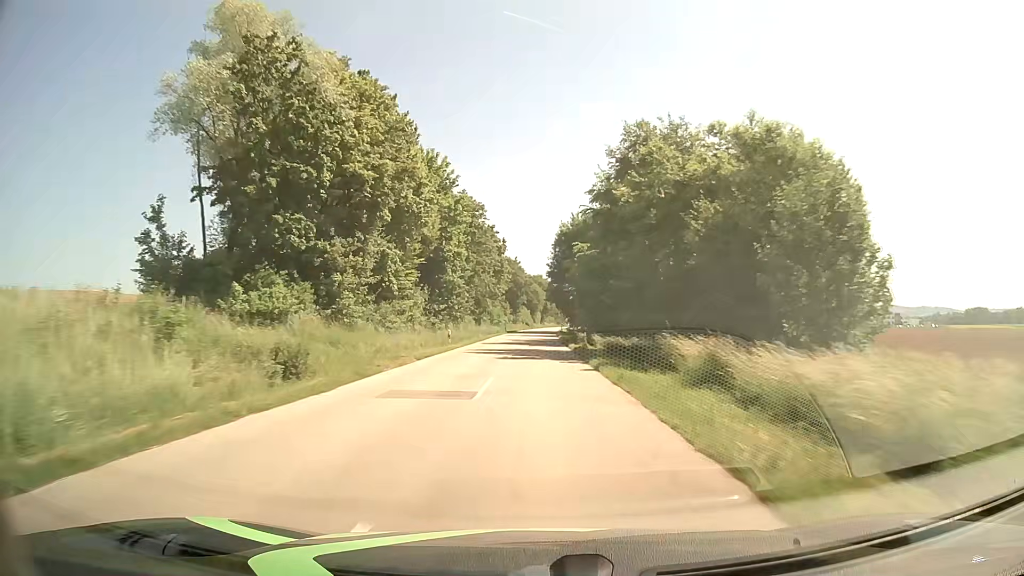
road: secondary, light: Day
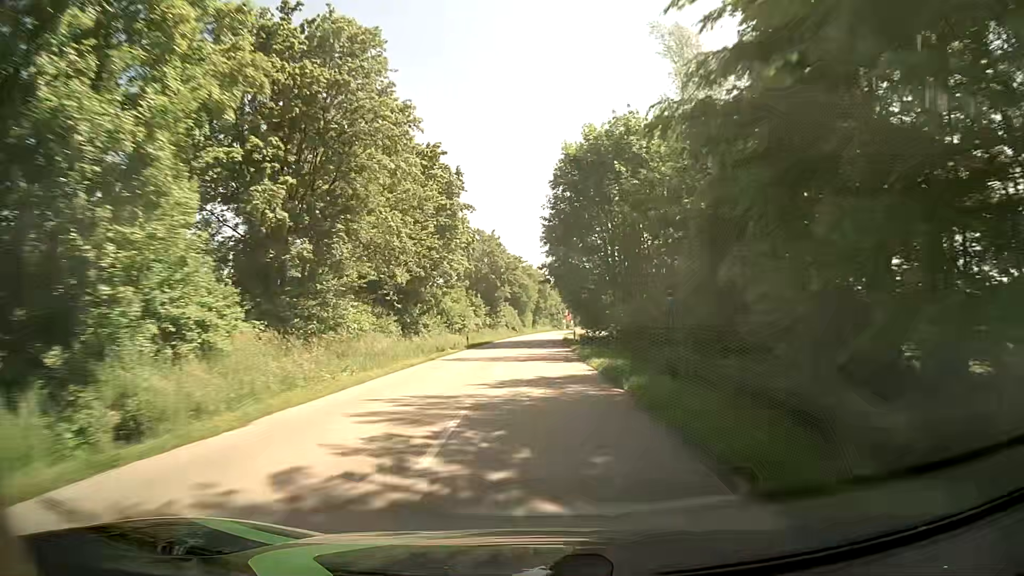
(+0.1, +41.8) m; 0°
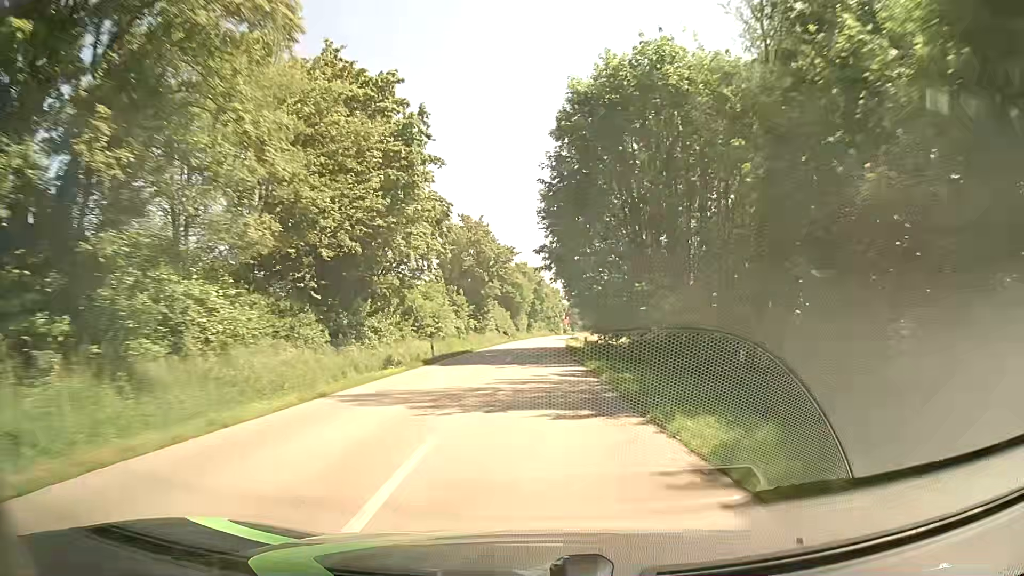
(+0.1, +13.9) m; +1°
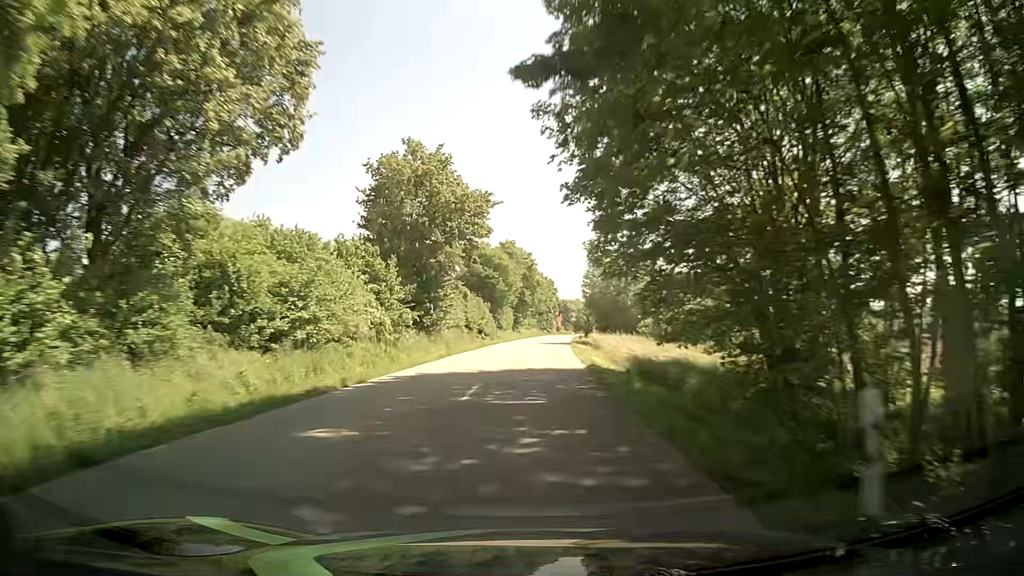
(0.0, +27.8) m; 0°
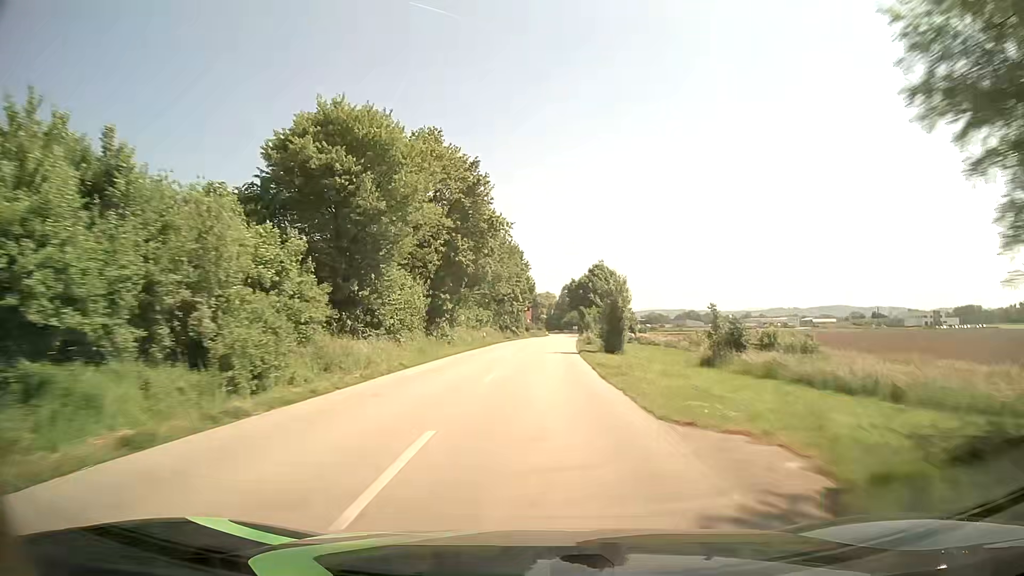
(+1.3, +55.5) m; +3°
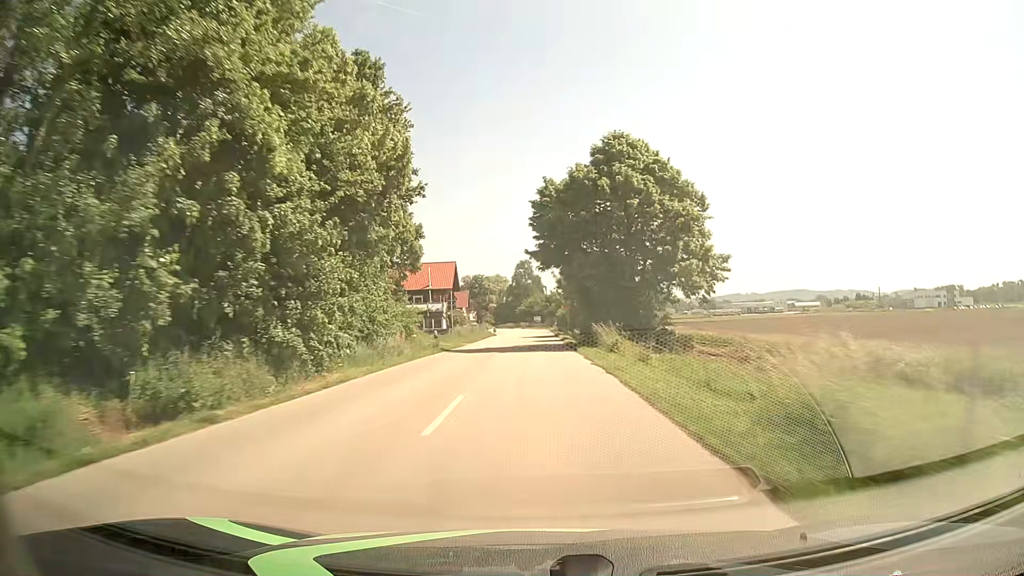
(+2.6, +67.6) m; +4°
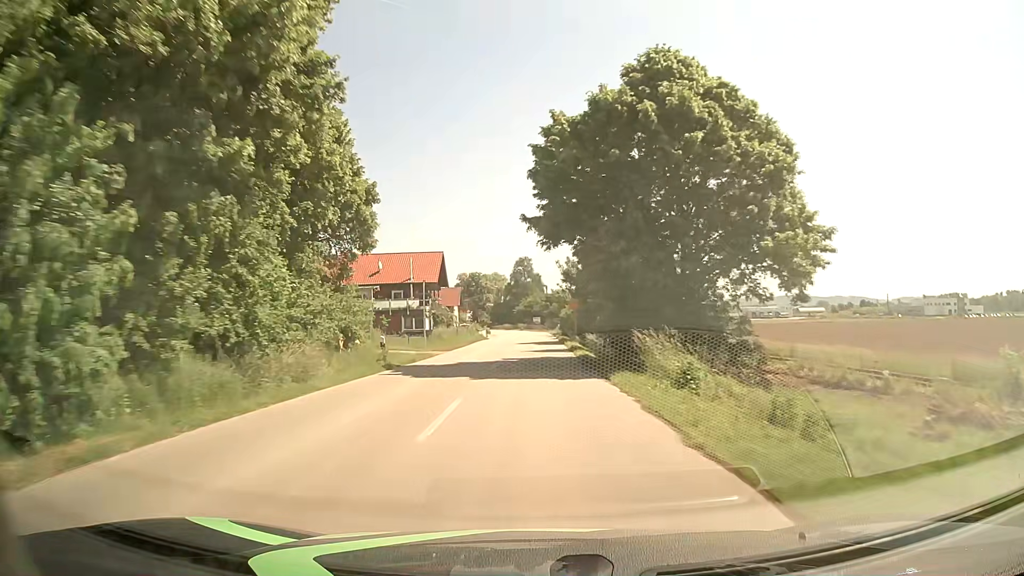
(0.0, +11.9) m; 0°
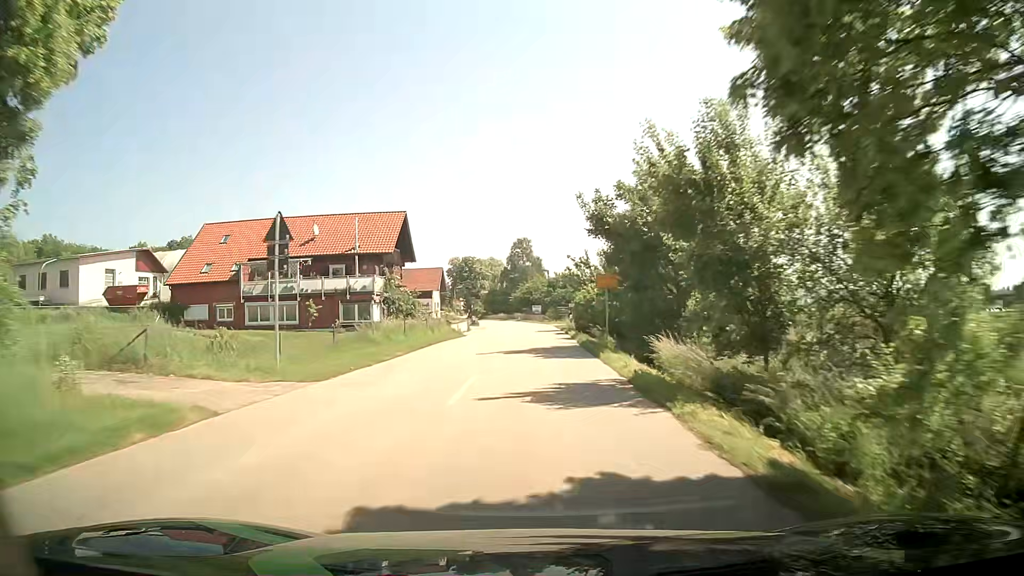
(0.0, +21.0) m; -1°
(0, +10) (0, +20) (0, +30) (+1, +40) (+1, +50) (+1, +60) (0, +70) (0, +80) (-1, +90) (-2, +100) m
